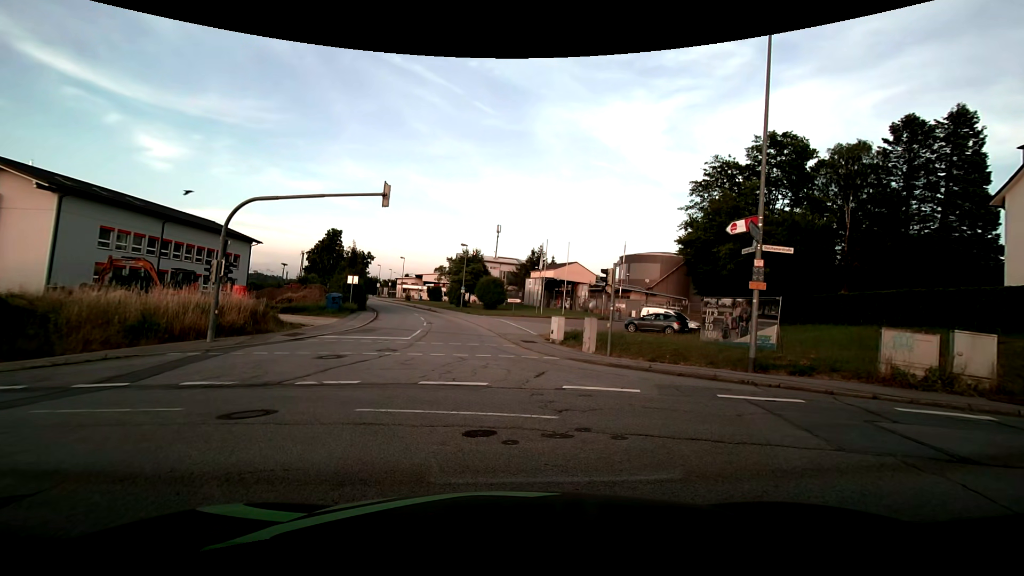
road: residential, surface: asphalt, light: Day
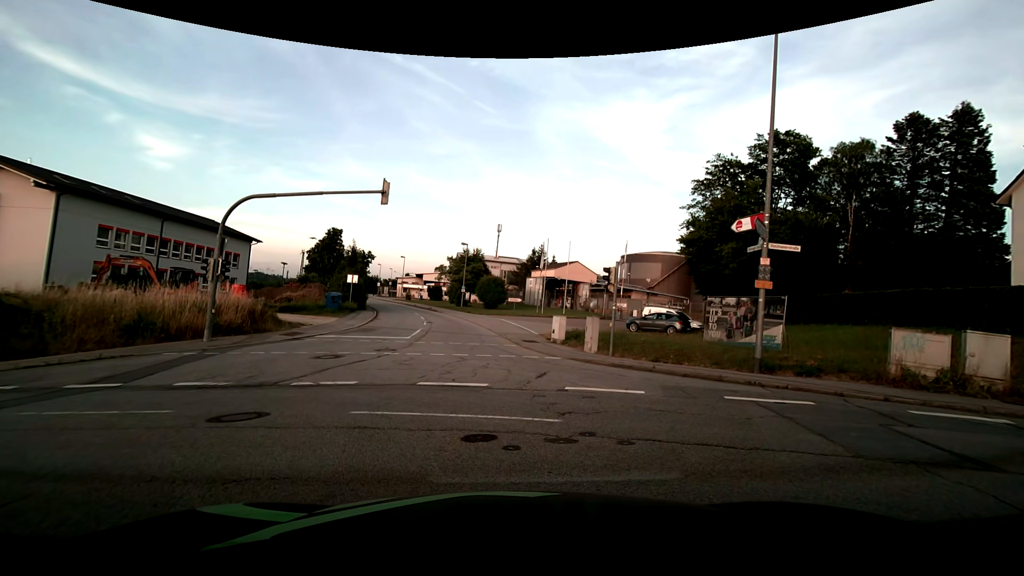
(0.0, +0.3) m; 0°
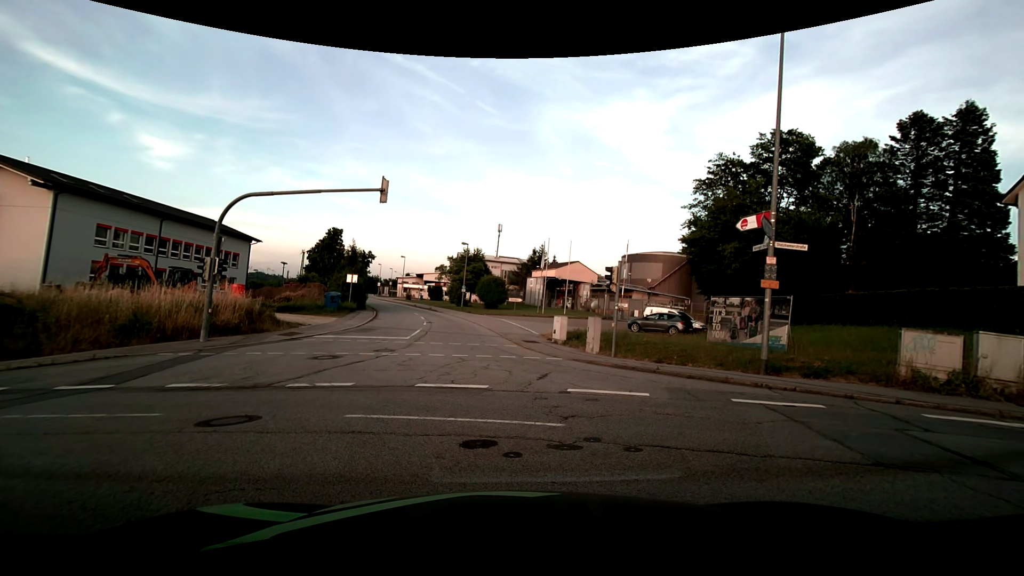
(0.0, +0.3) m; 0°
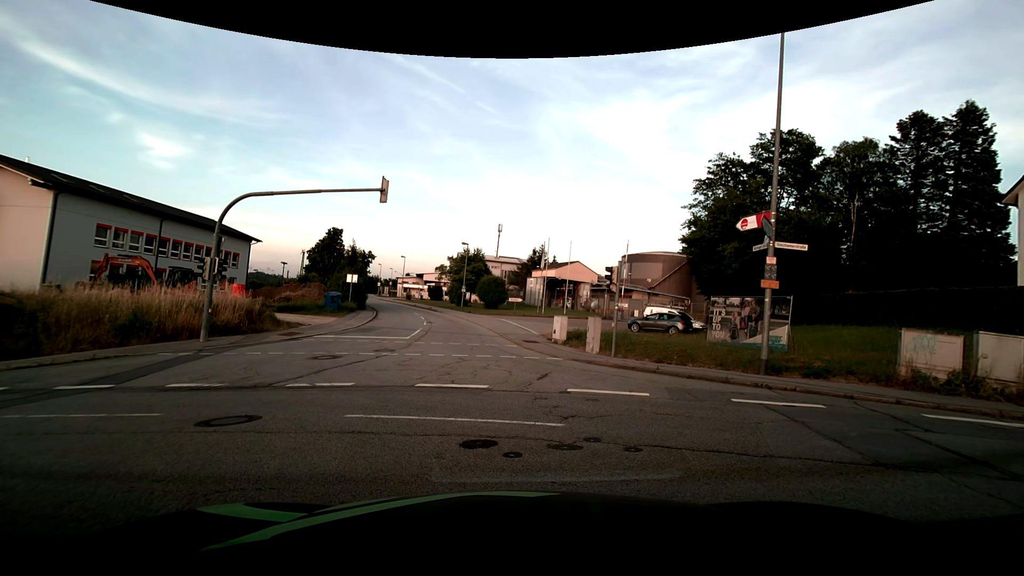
(0.0, 0.0) m; 0°
